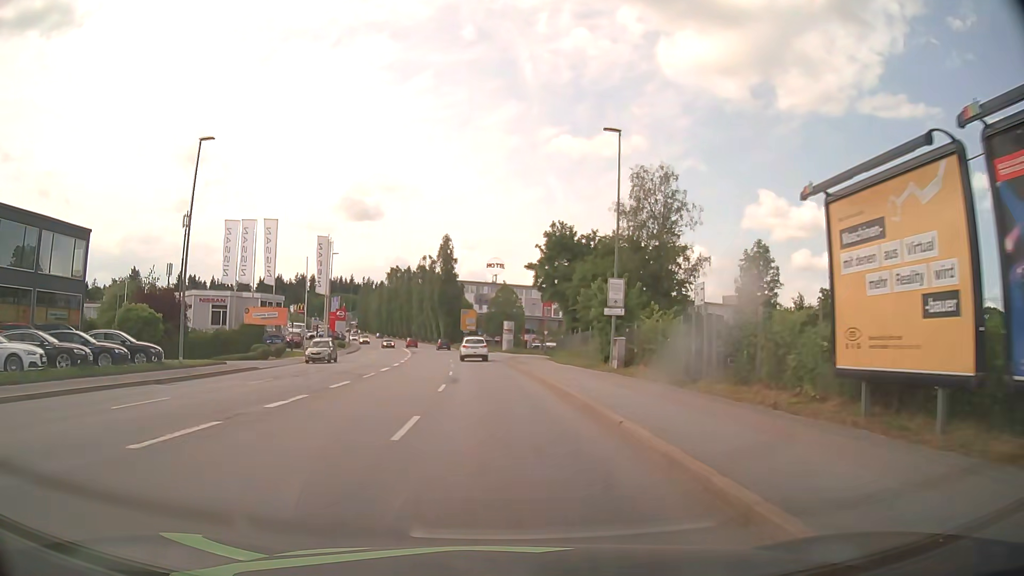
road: tertiary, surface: asphalt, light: Day
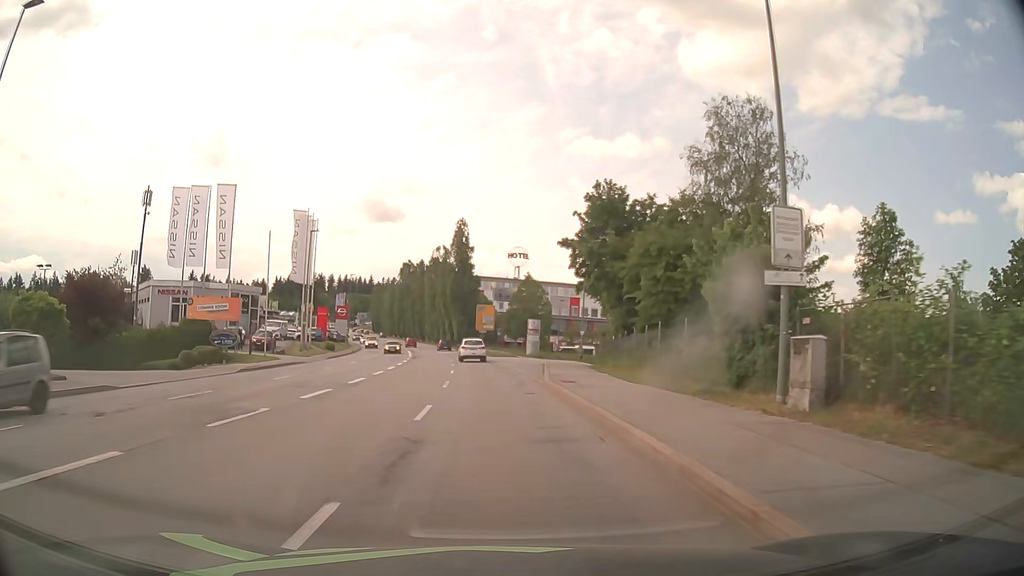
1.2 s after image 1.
(-0.2, +15.6) m; -2°
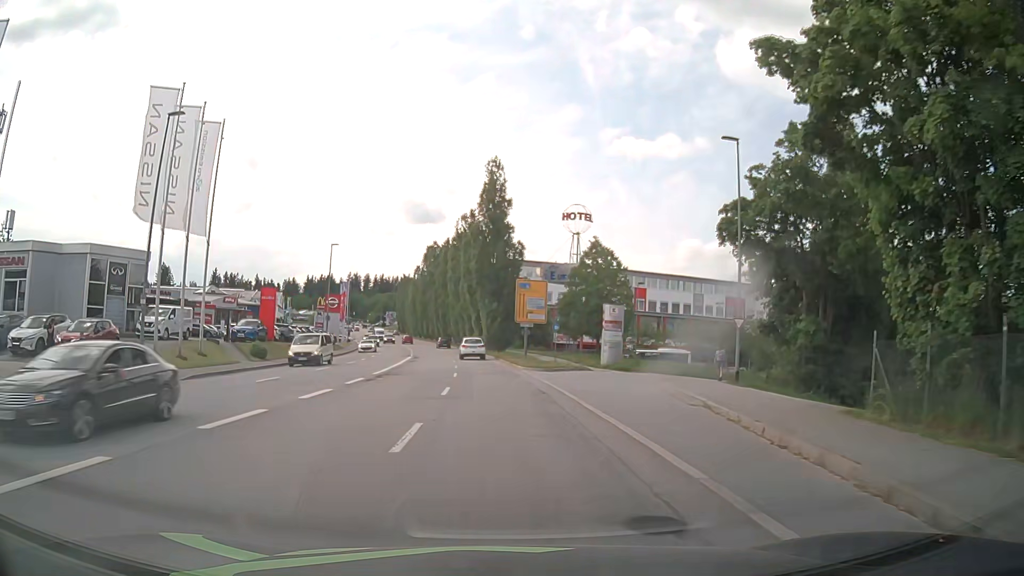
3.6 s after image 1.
(-1.1, +31.3) m; -4°
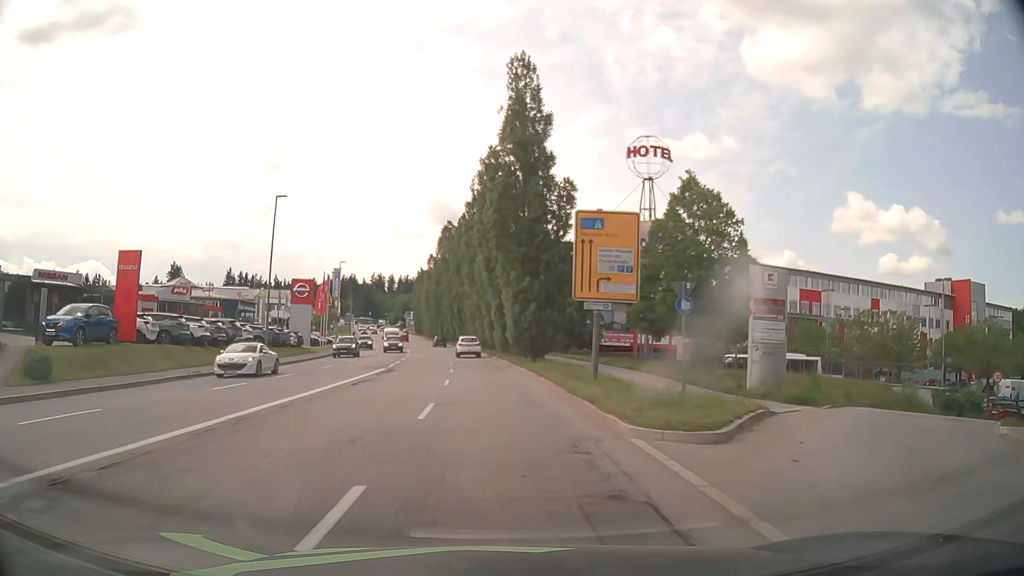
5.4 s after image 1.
(-0.5, +23.4) m; -2°
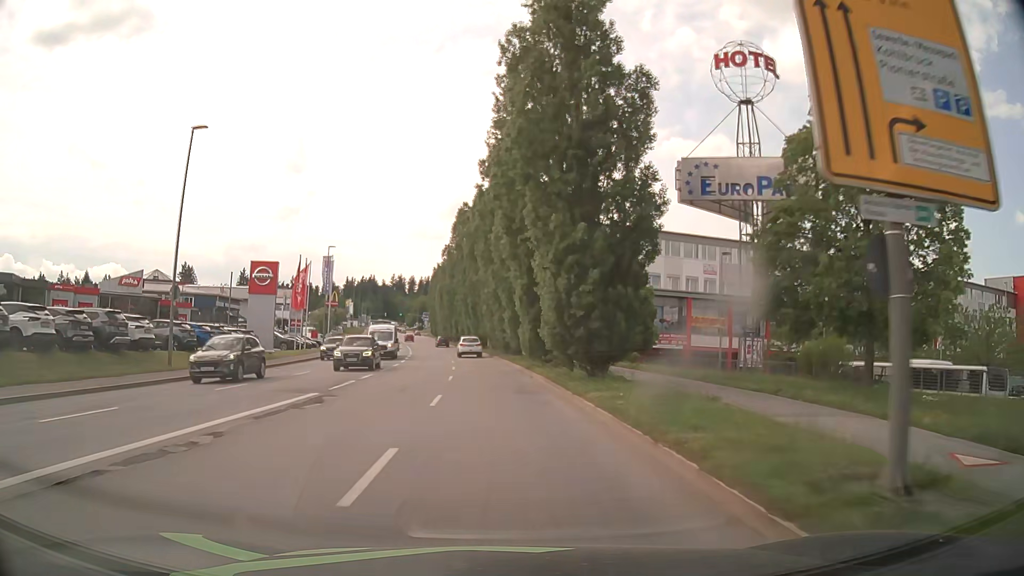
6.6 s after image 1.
(-0.3, +15.6) m; -2°
(0, +10) (0, +20) (-1, +30) (-2, +40) (-3, +50) (-4, +60) (-5, +70) (-7, +80) (-8, +90) (-10, +99) m
